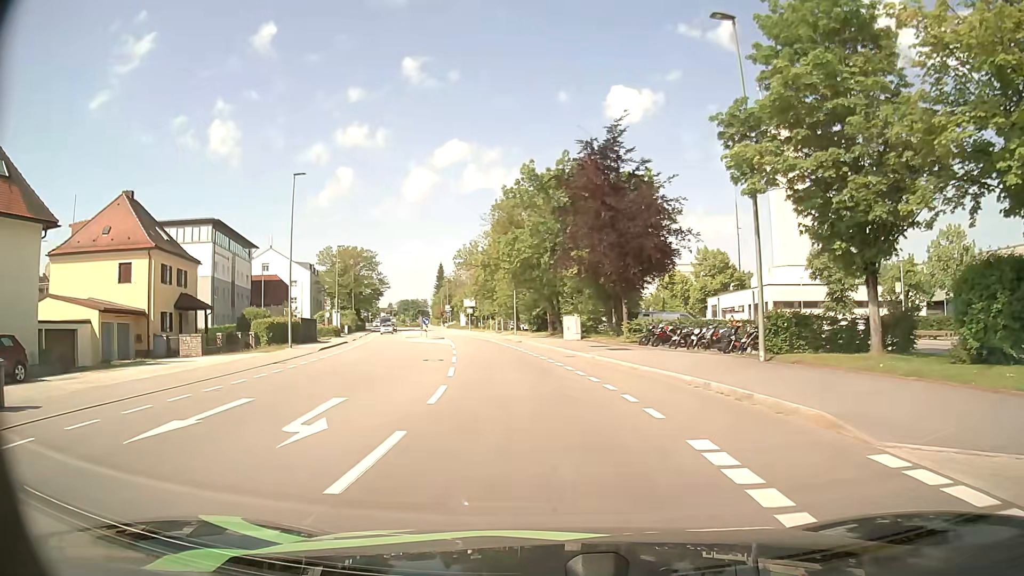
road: tertiary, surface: asphalt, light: Day
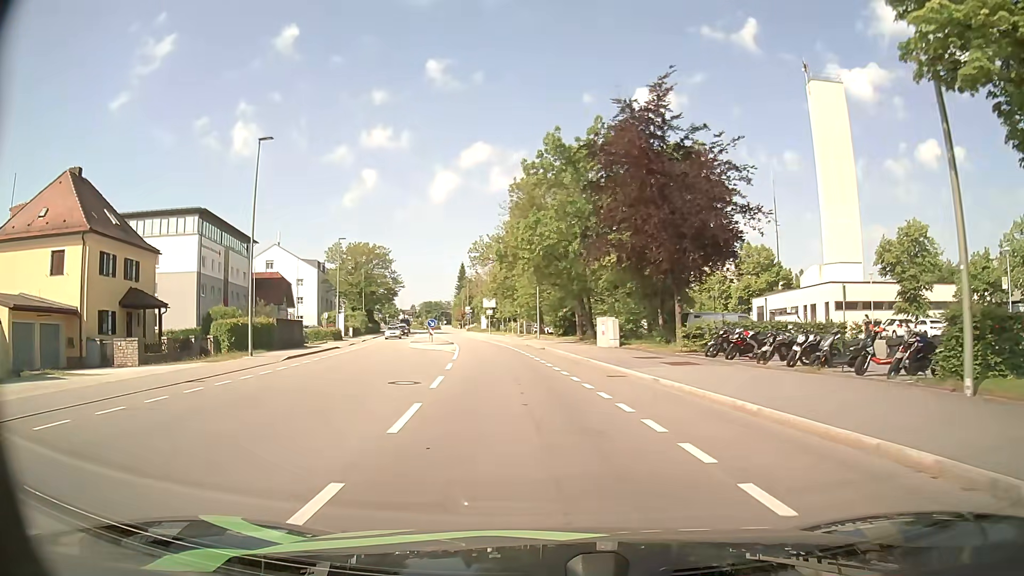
(-0.2, +8.8) m; -2°
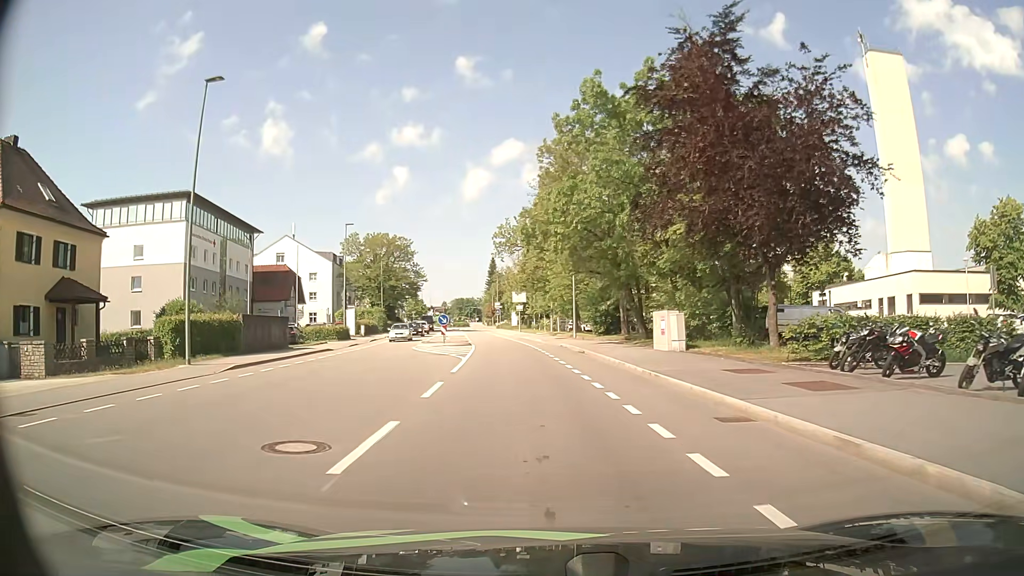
(-0.2, +8.7) m; -2°
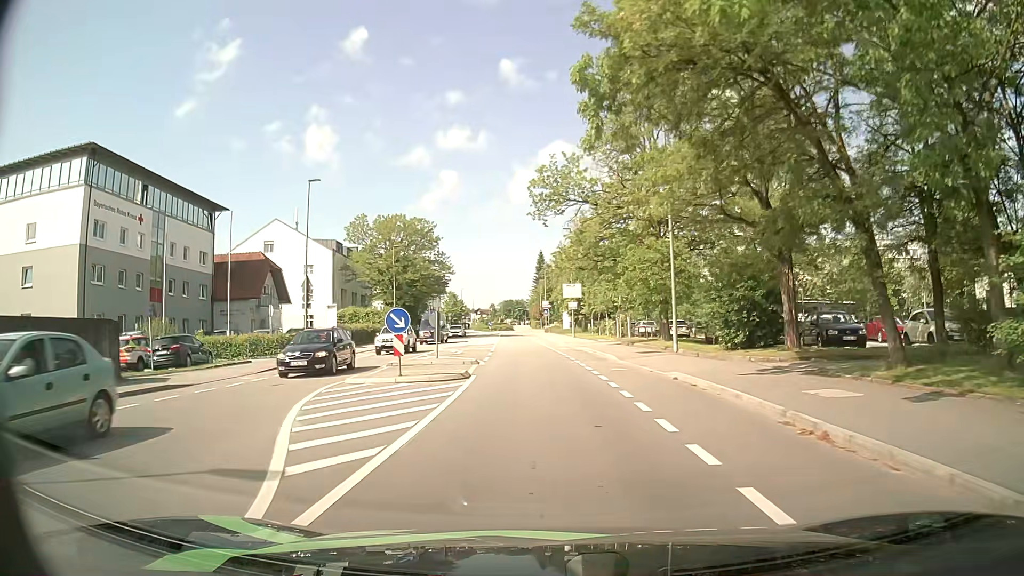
(-1.4, +21.5) m; -6°
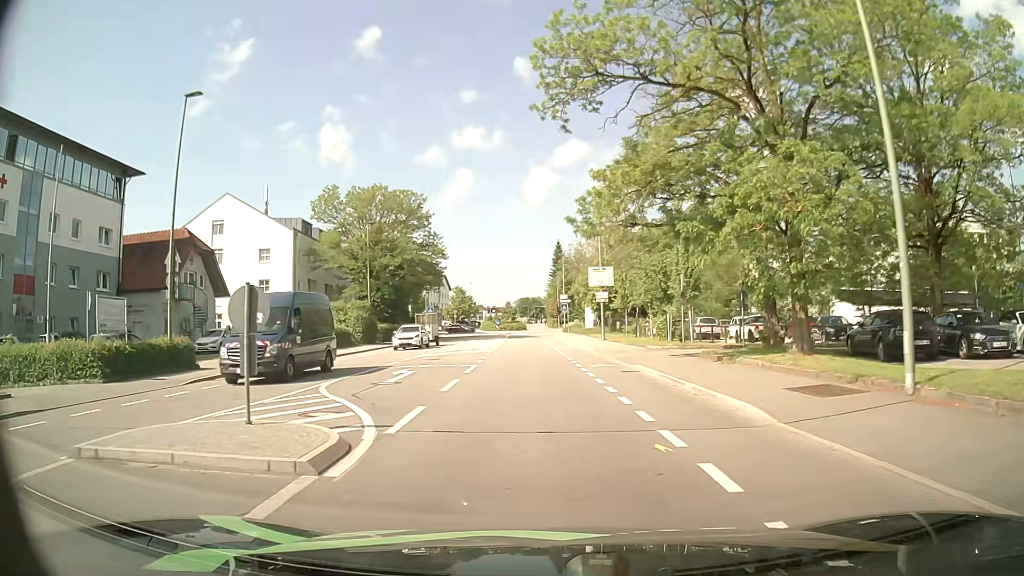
(-0.1, +17.1) m; -2°
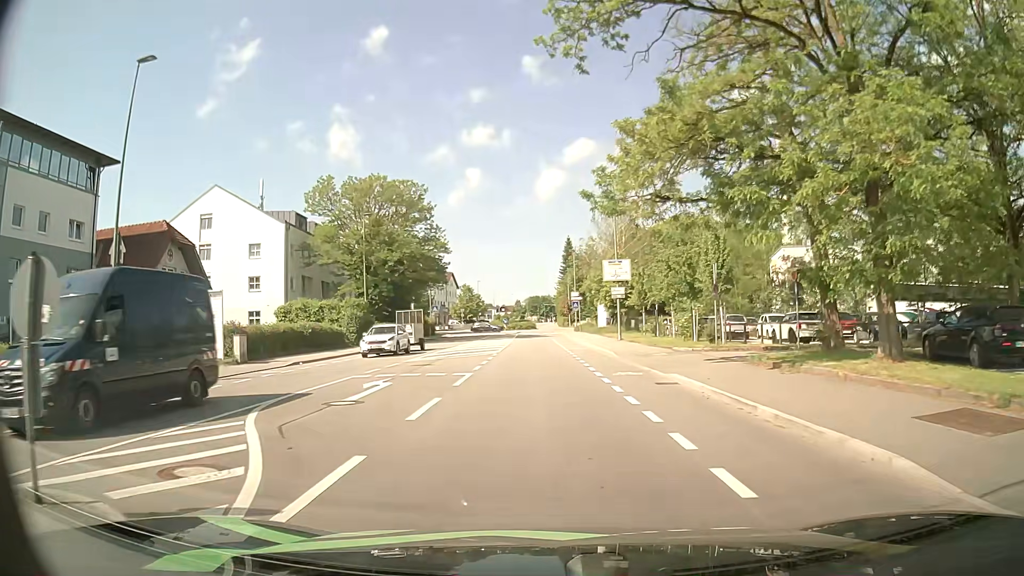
(0.0, +4.3) m; 0°
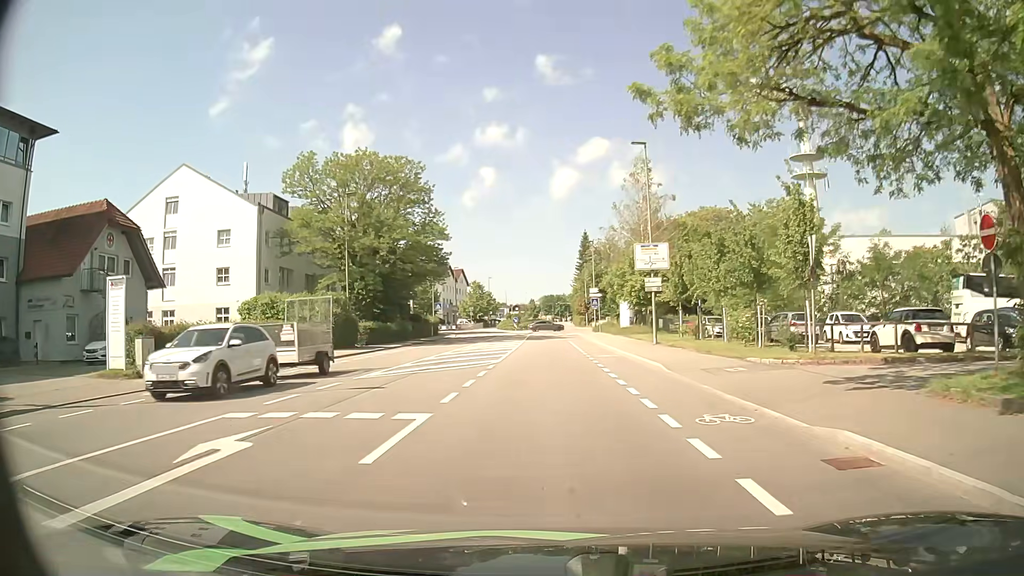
(-0.2, +8.6) m; -1°
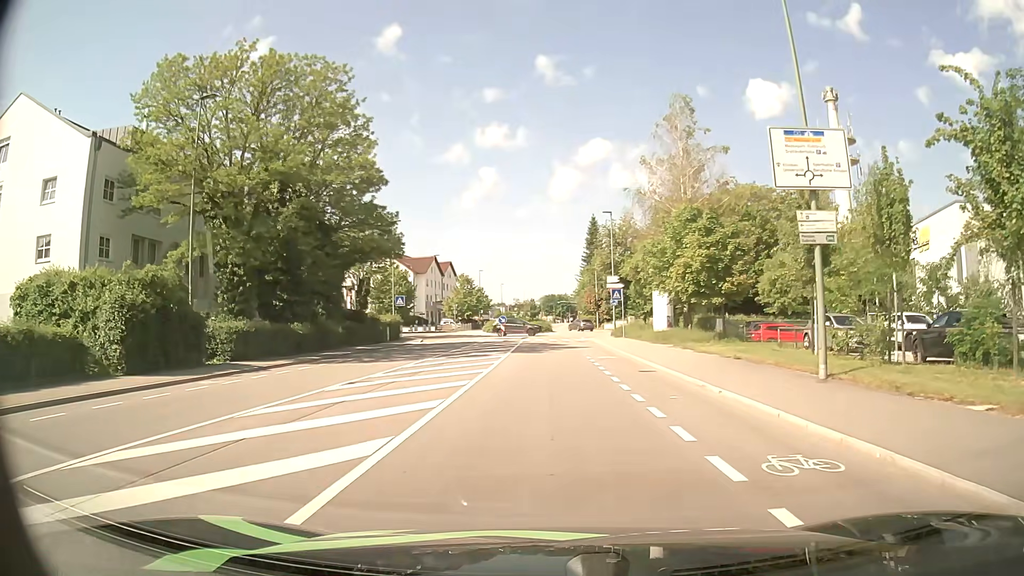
(-0.4, +20.9) m; -1°
(0, +10) (0, +20) (0, +30) (0, +40) (0, +50) (+2, +60) (+5, +69) (+4, +79) (+1, +88) (0, +98) m
